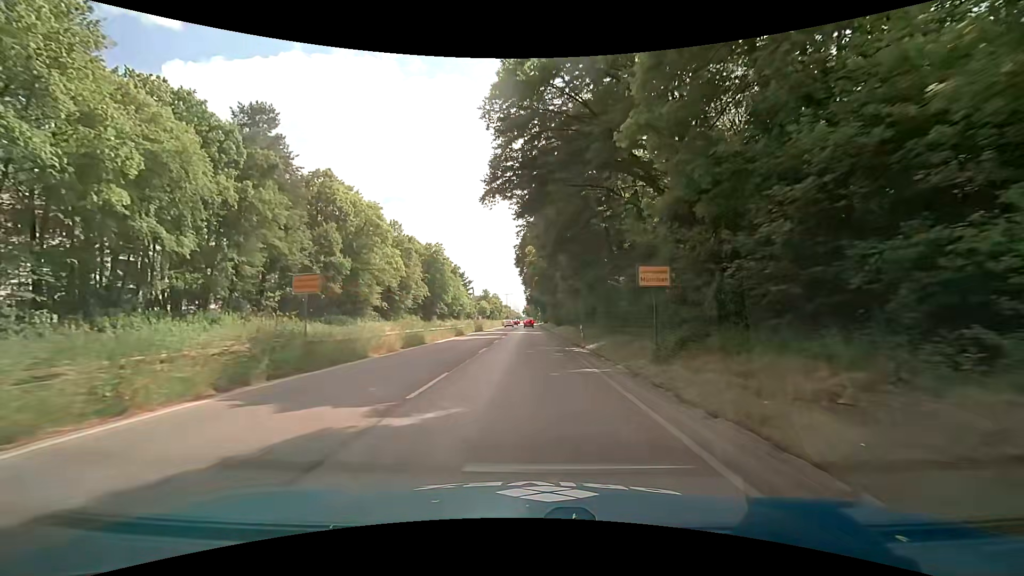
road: trunk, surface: asphalt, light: Day
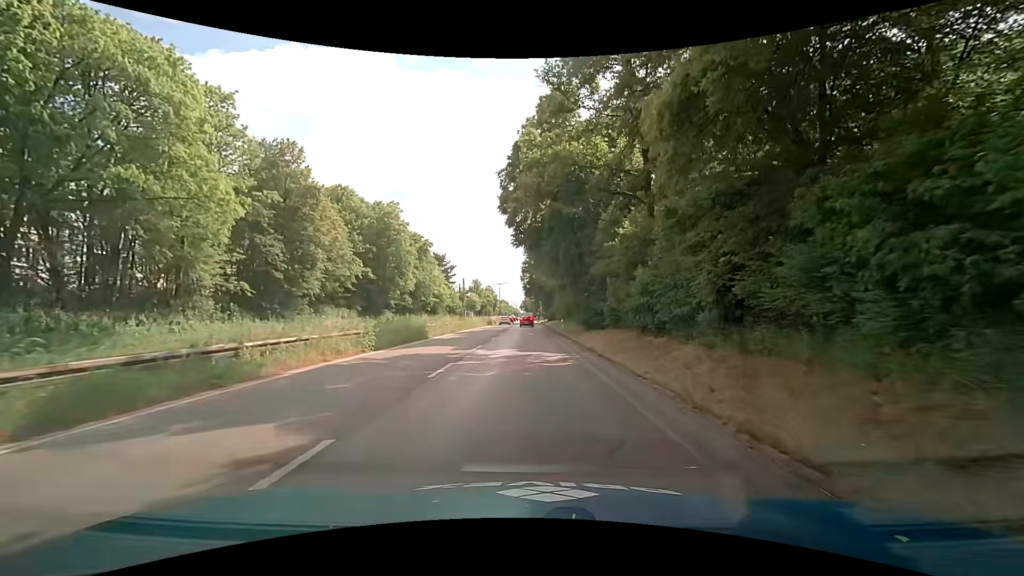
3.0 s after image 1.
(+0.4, +36.0) m; +1°
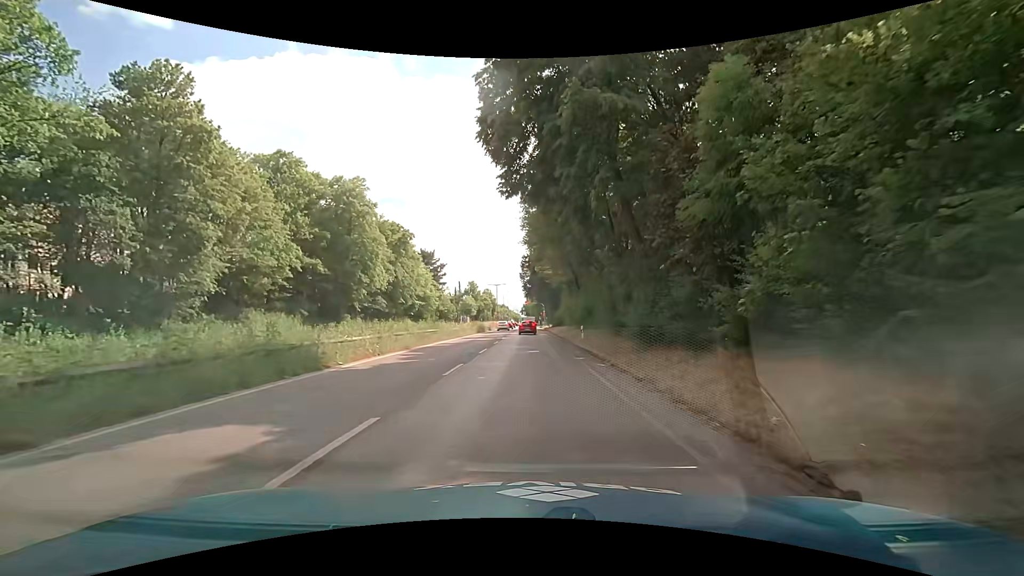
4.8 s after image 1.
(-0.1, +16.0) m; 0°
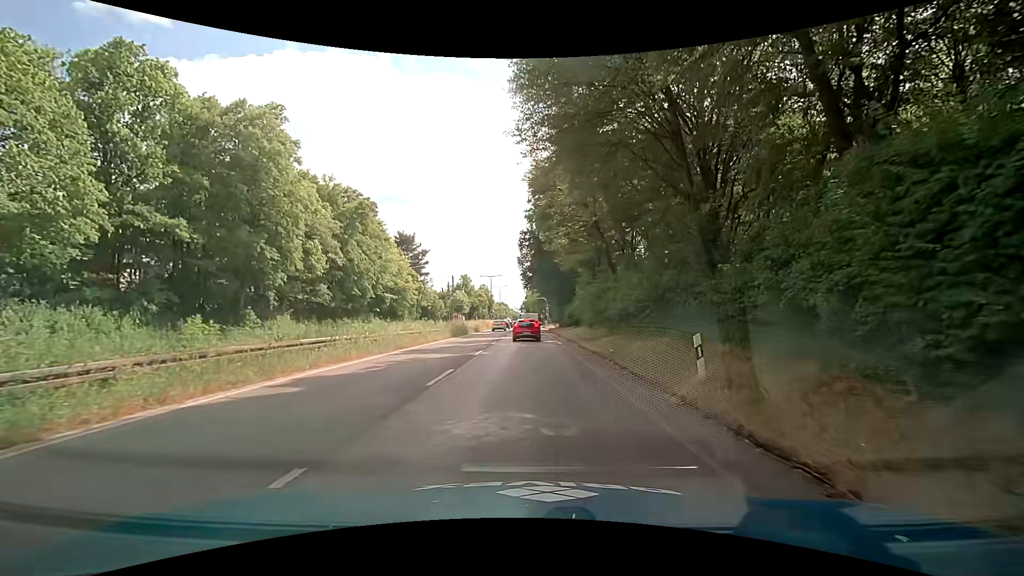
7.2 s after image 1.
(-0.2, +20.1) m; -2°
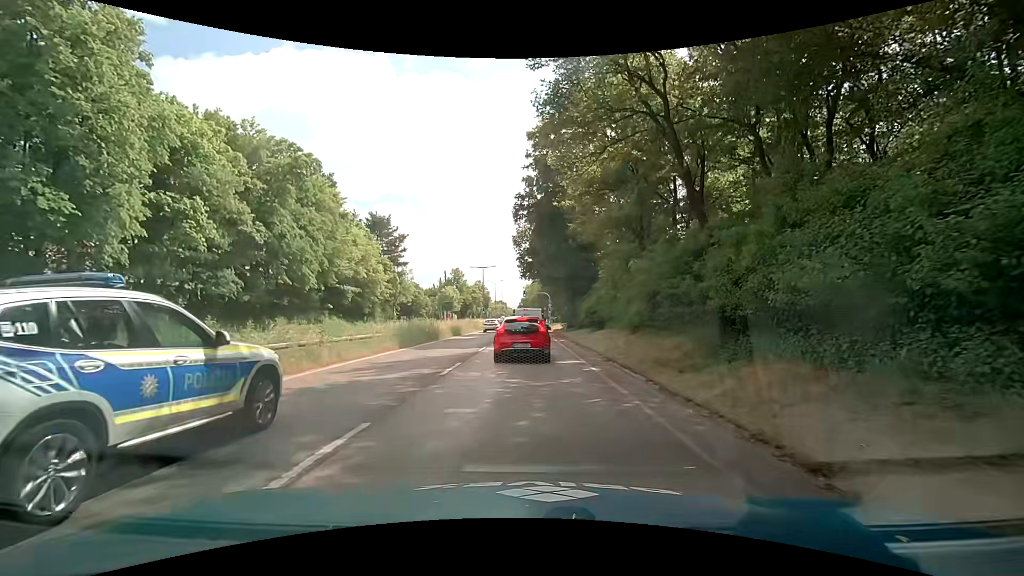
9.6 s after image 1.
(+0.3, +15.6) m; -1°
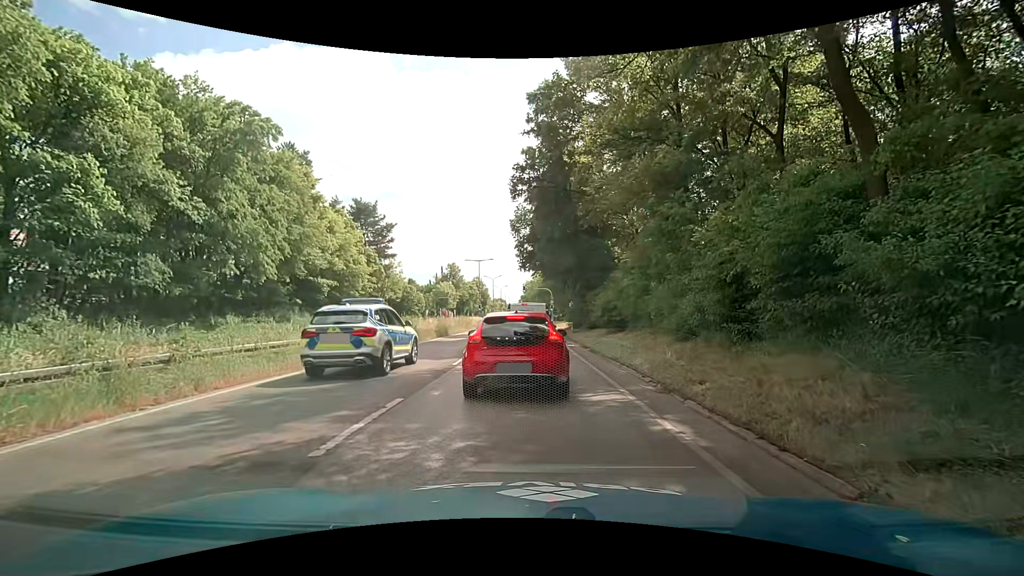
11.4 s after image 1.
(+0.2, +7.0) m; +1°
